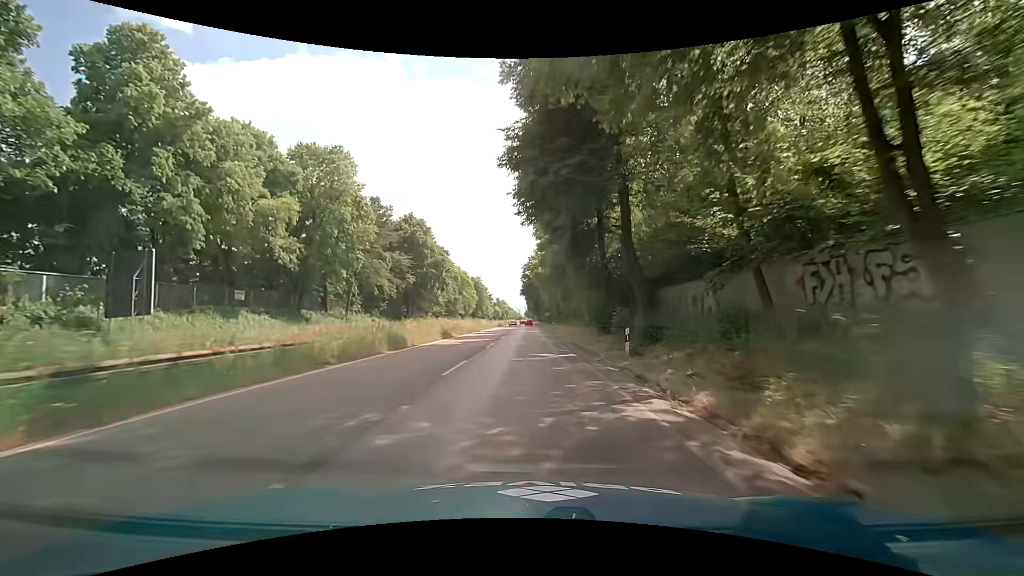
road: trunk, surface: asphalt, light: Day
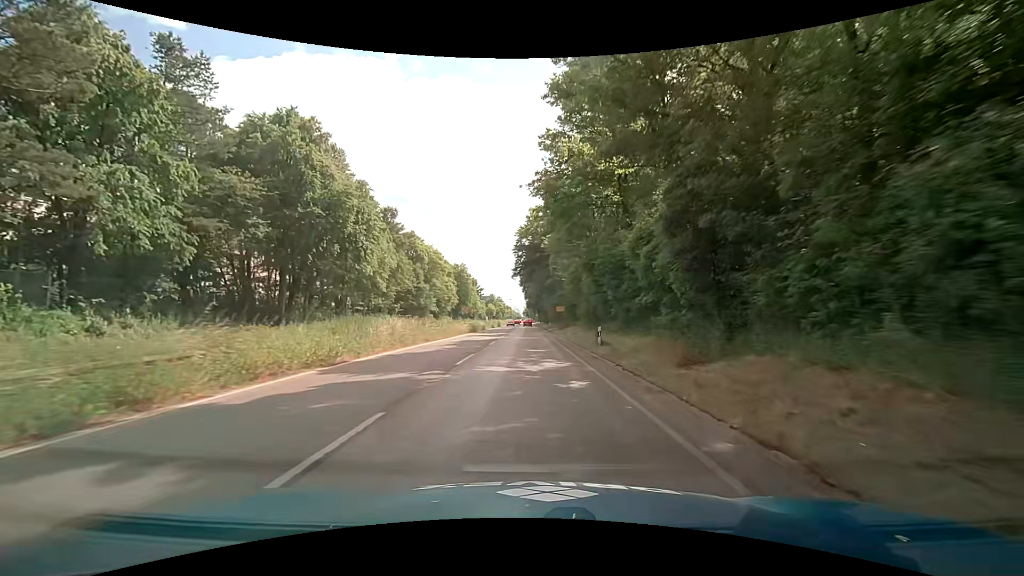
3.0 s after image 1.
(-0.3, +45.2) m; -1°
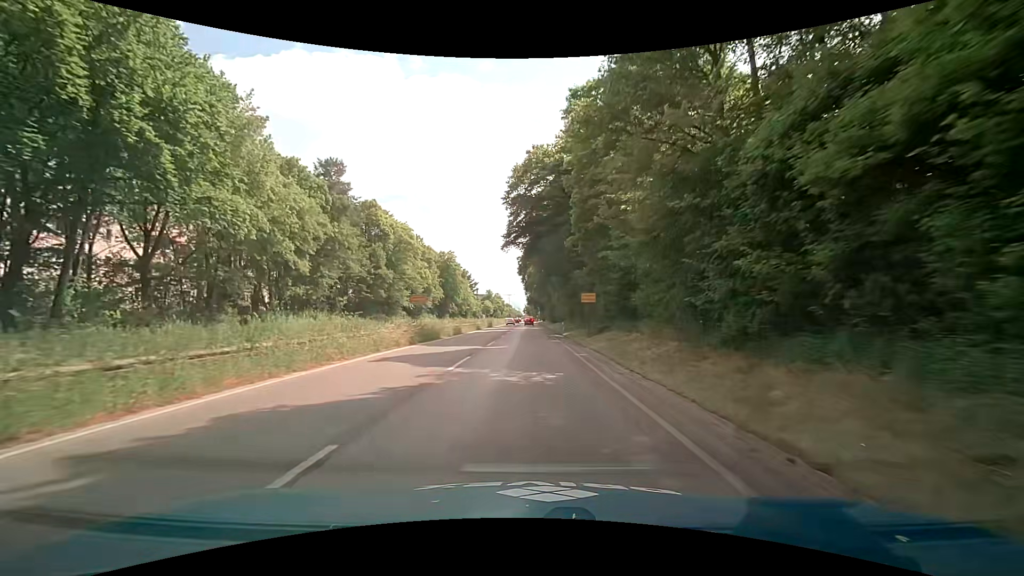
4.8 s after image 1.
(+0.2, +25.9) m; 0°
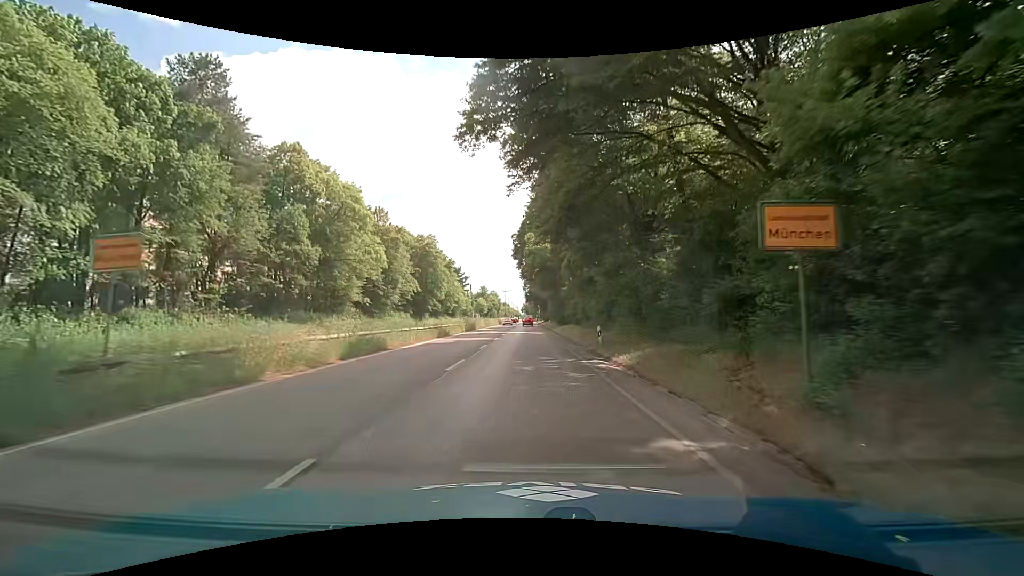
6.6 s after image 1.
(+0.1, +24.3) m; 0°
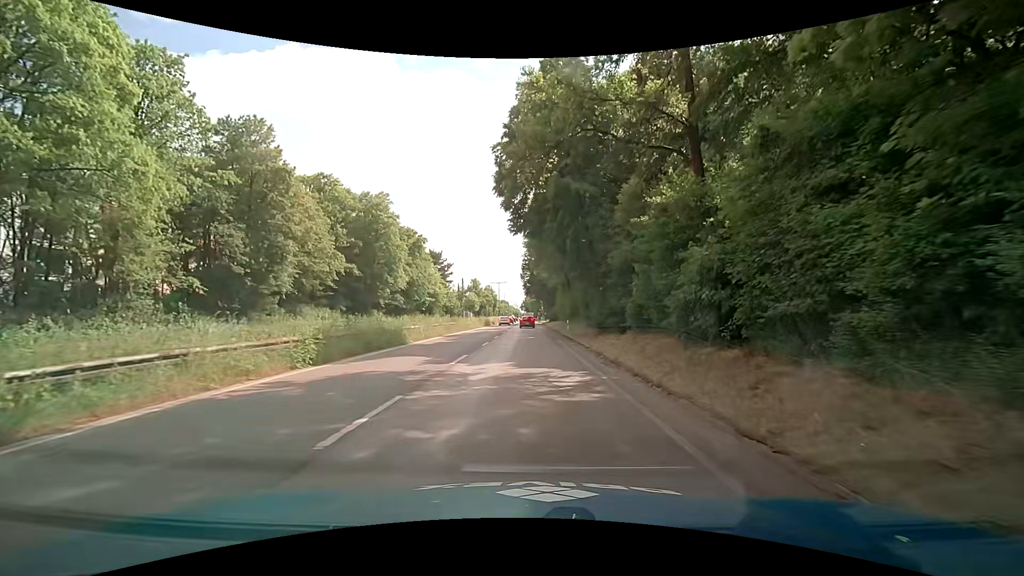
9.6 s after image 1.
(0.0, +33.9) m; 0°
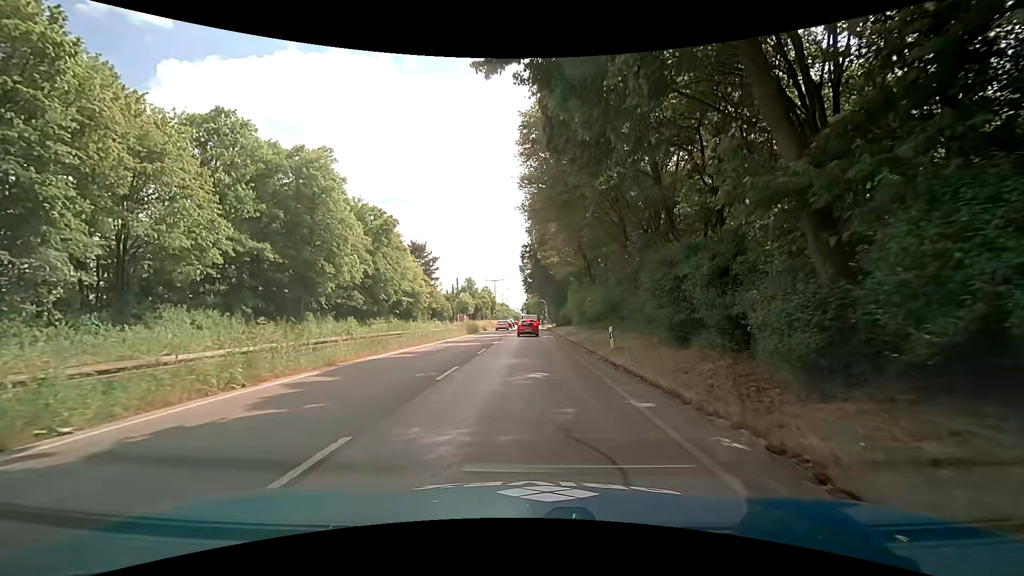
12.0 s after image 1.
(+0.2, +20.4) m; 0°
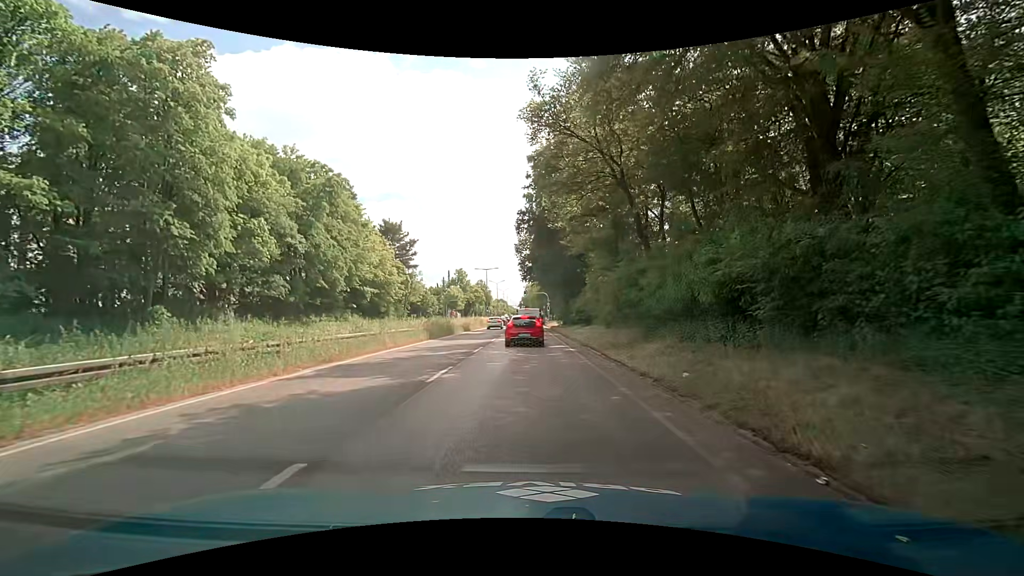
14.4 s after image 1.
(+0.1, +18.7) m; +1°
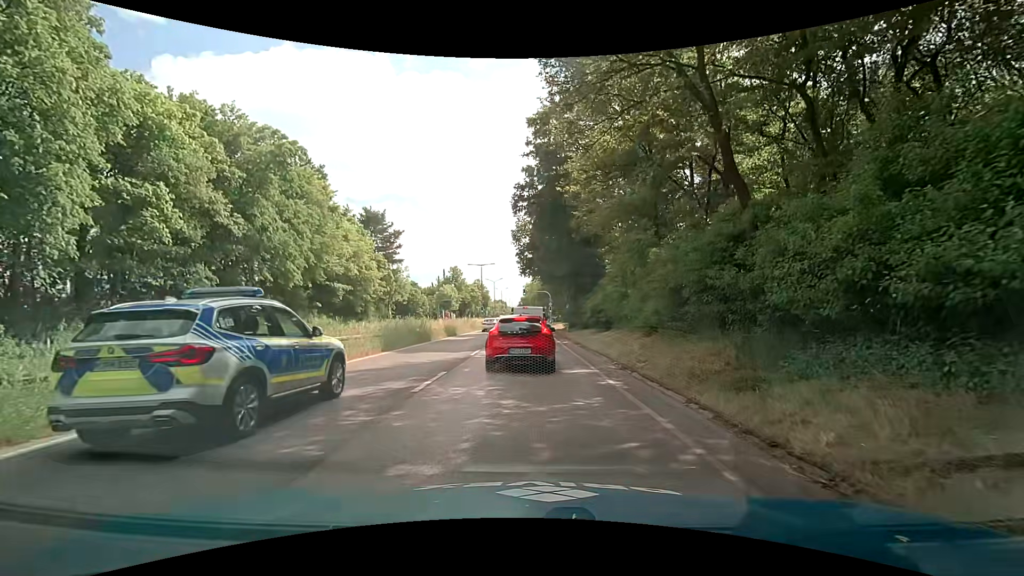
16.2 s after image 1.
(-0.2, +9.7) m; -2°
